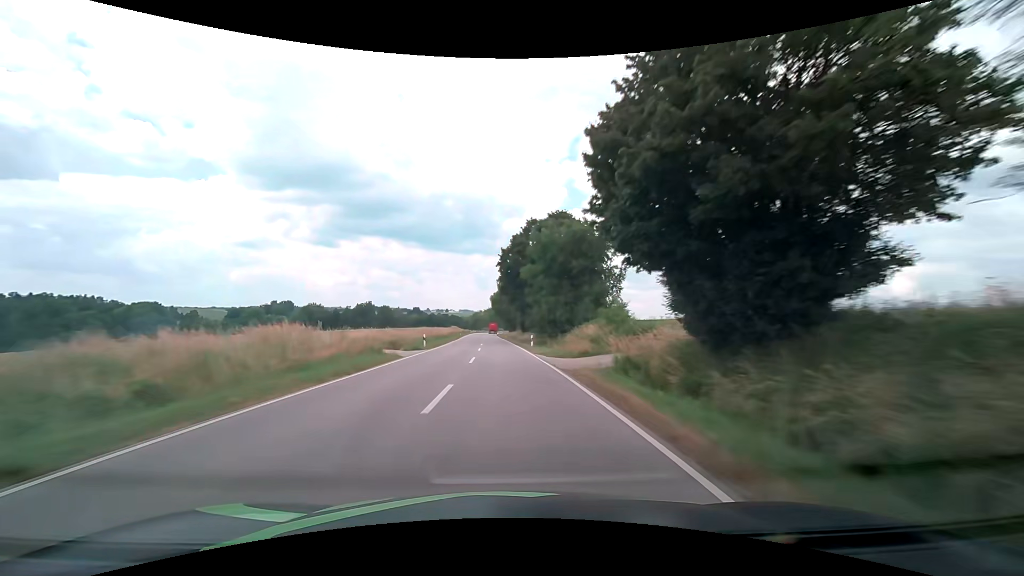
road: secondary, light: Day
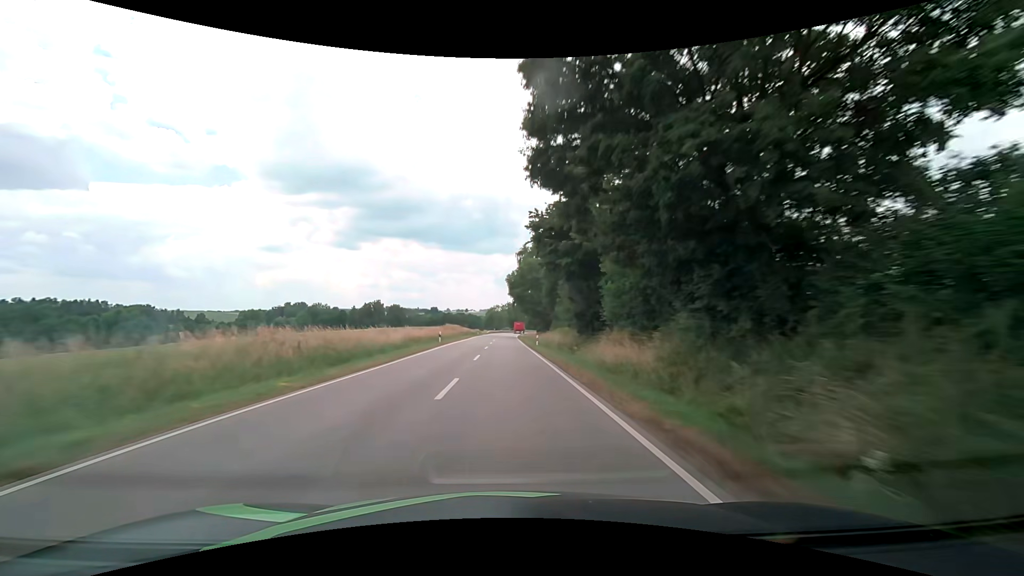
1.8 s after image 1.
(-0.9, +46.7) m; -2°
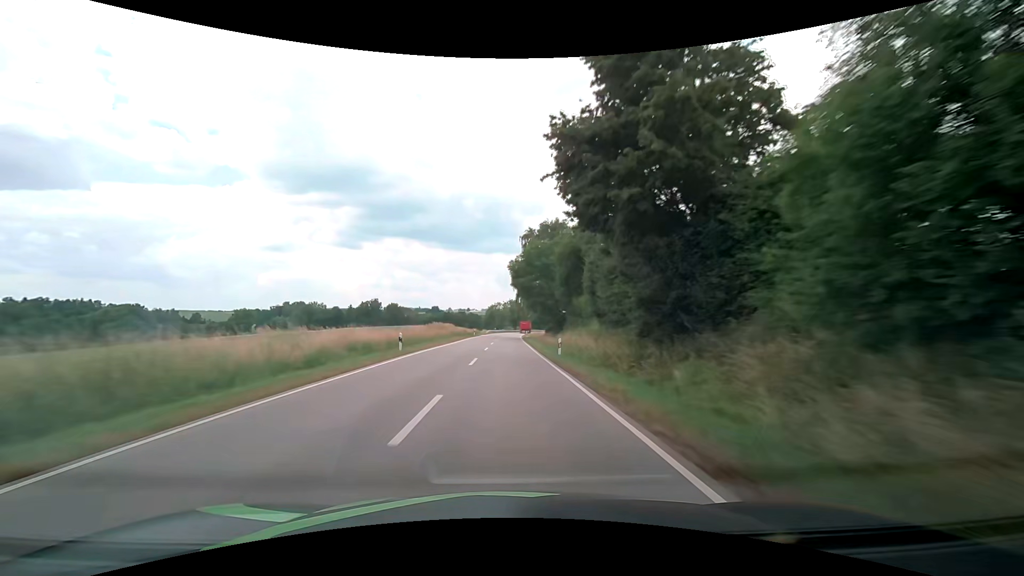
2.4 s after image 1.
(-0.1, +15.6) m; 0°
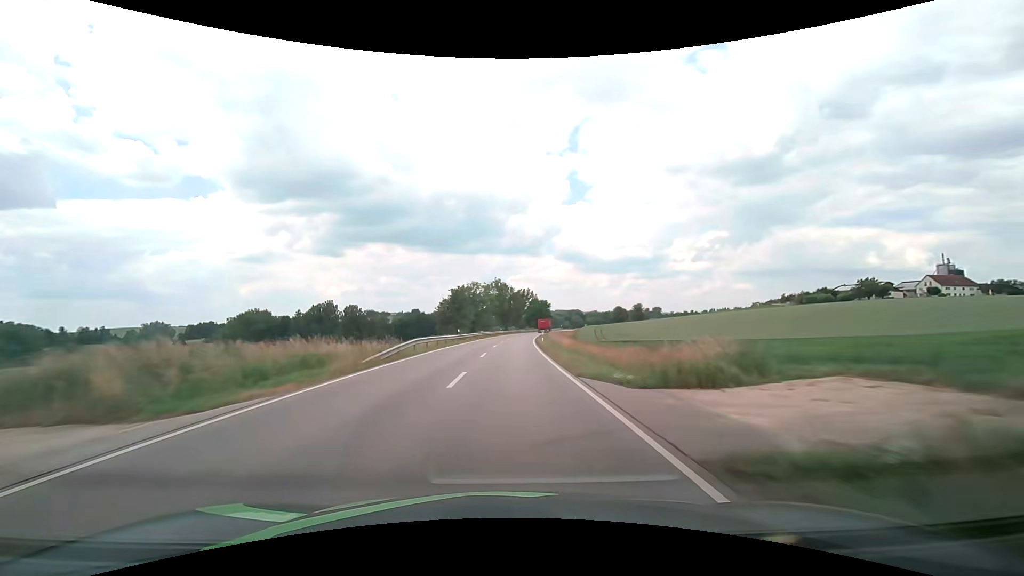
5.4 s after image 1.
(+0.1, +78.6) m; +1°
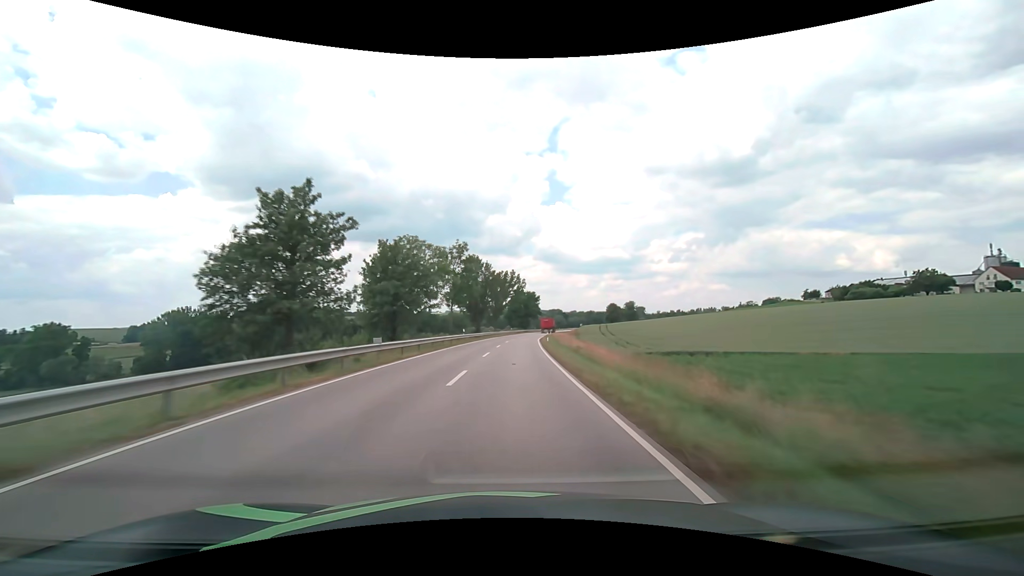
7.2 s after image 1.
(+0.9, +47.4) m; +2°
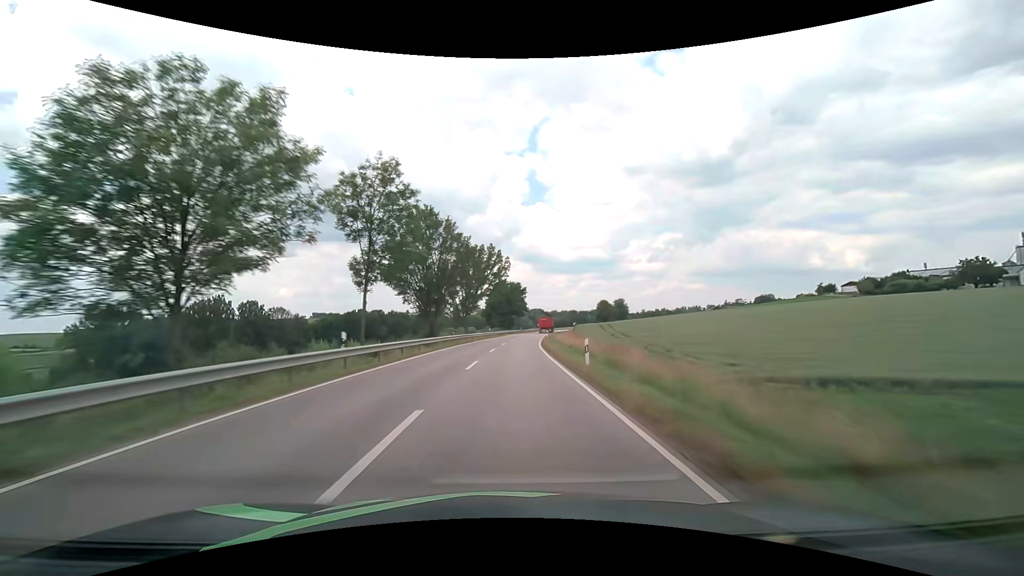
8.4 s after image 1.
(+0.5, +31.6) m; +2°
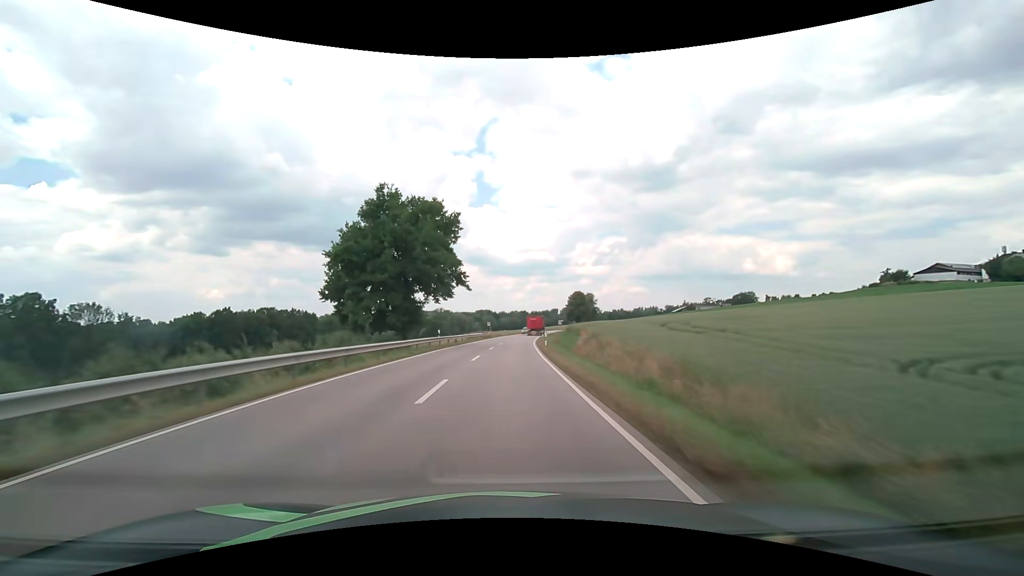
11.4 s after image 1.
(+4.2, +78.8) m; +6°
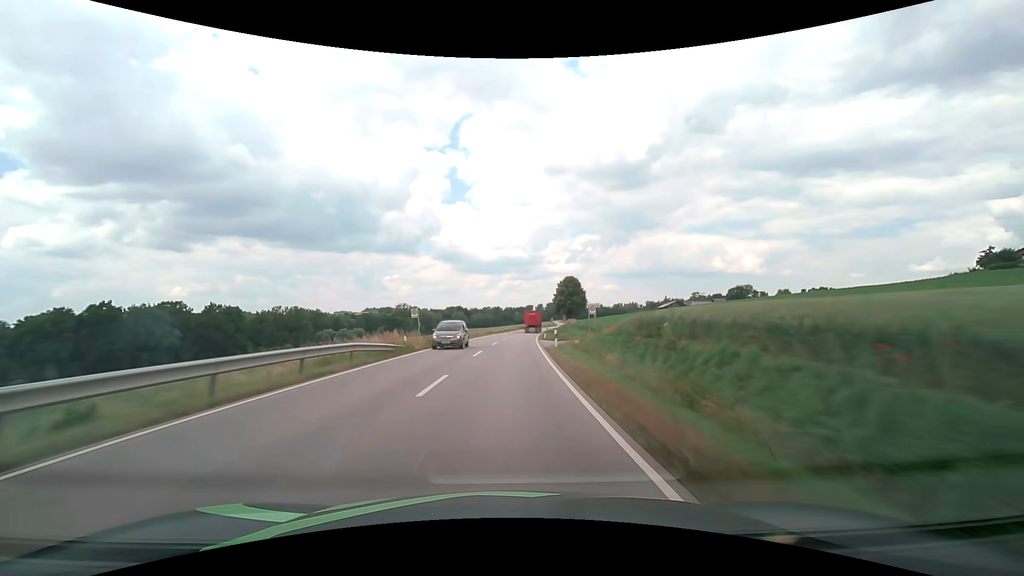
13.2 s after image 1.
(+1.2, +47.3) m; +3°
(0, +10) (0, +20) (0, +30) (+1, +40) (+1, +50) (+2, +60) (+3, +70) (+4, +80) (+4, +90) (+6, +100) m
